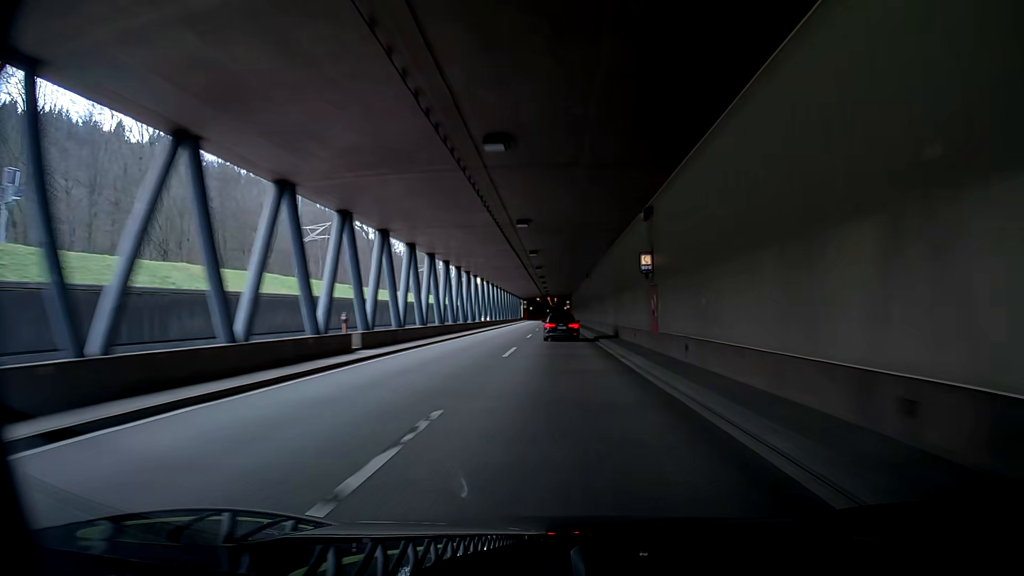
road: trunk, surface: asphalt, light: Day
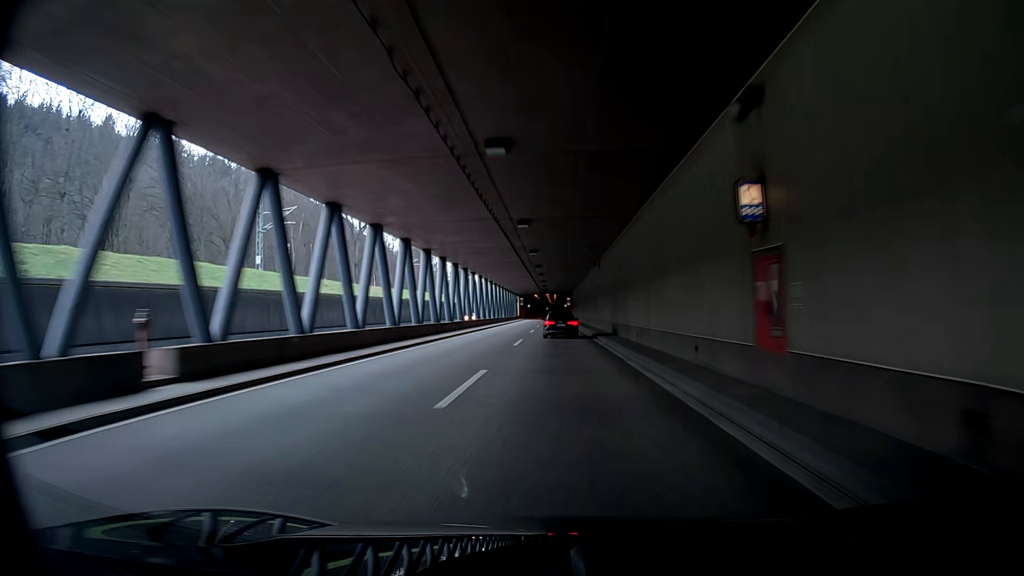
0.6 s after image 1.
(0.0, +12.0) m; 0°
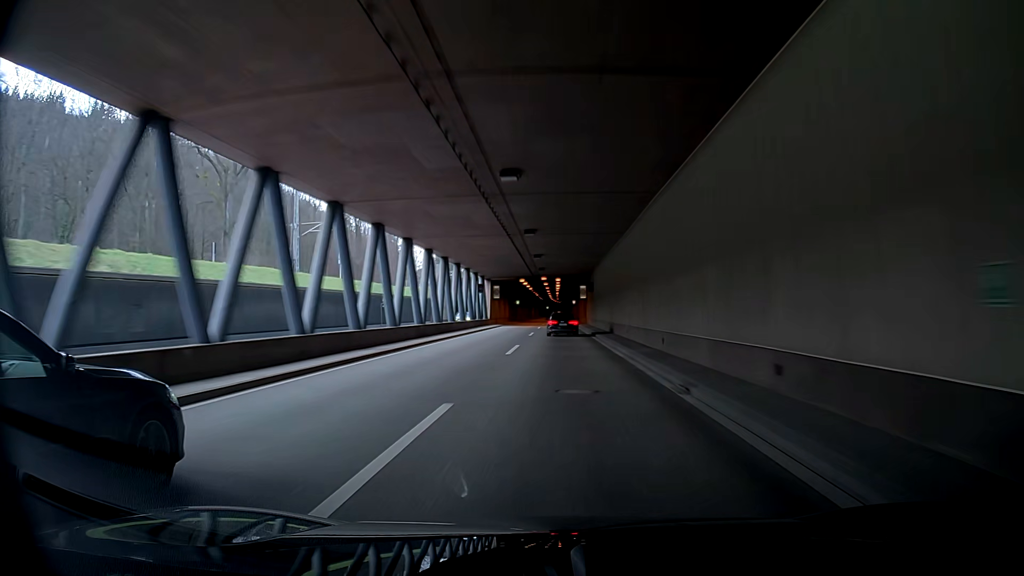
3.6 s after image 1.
(-2.7, +59.8) m; -4°
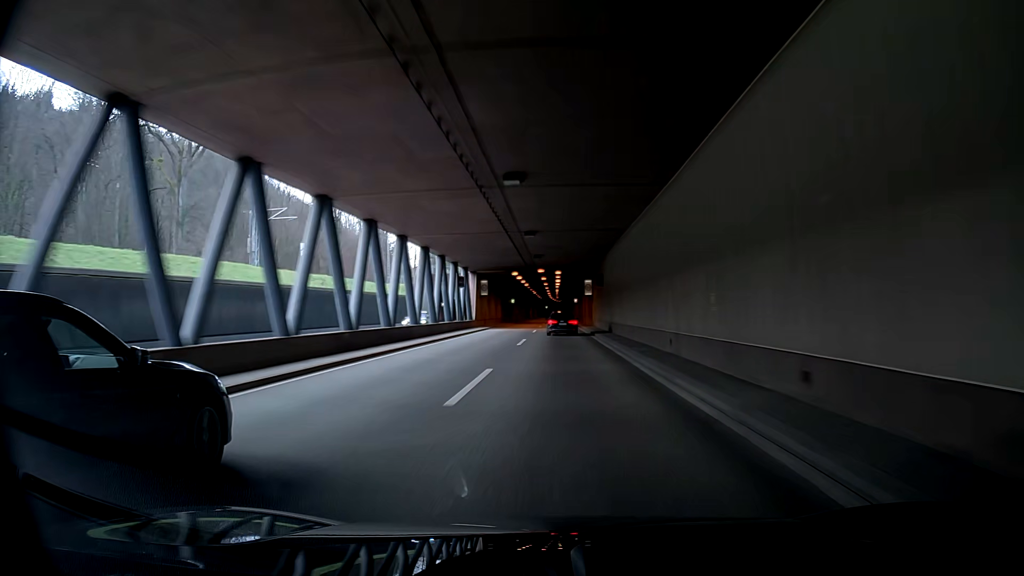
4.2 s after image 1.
(0.0, +12.0) m; 0°
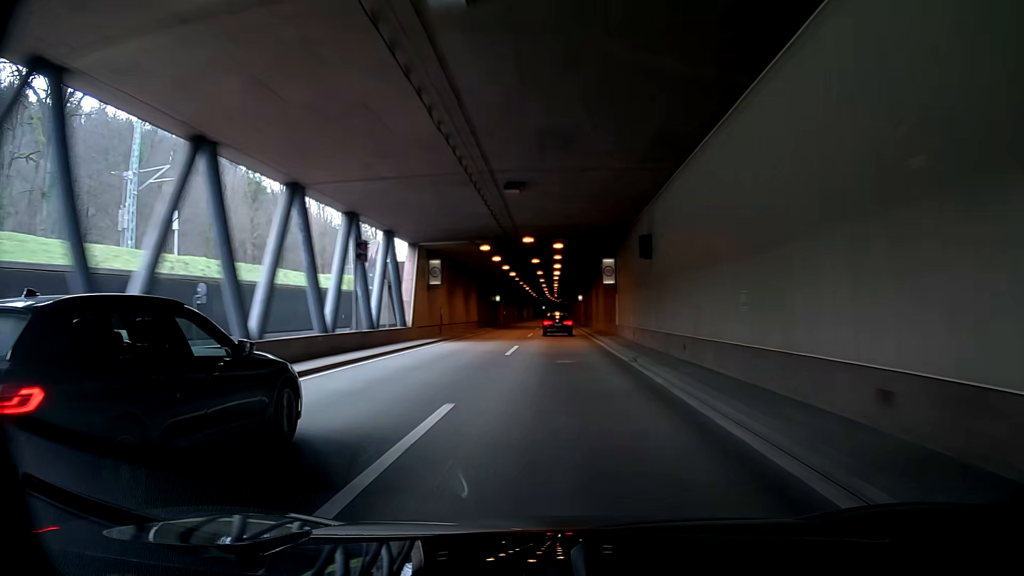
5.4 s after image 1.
(+0.2, +24.0) m; +1°
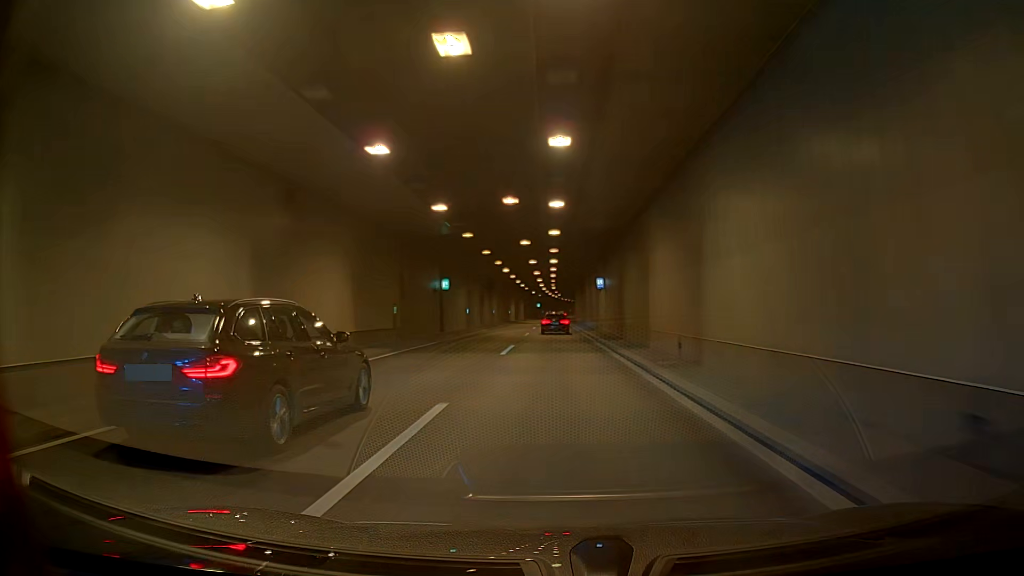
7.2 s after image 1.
(+0.5, +36.0) m; +1°
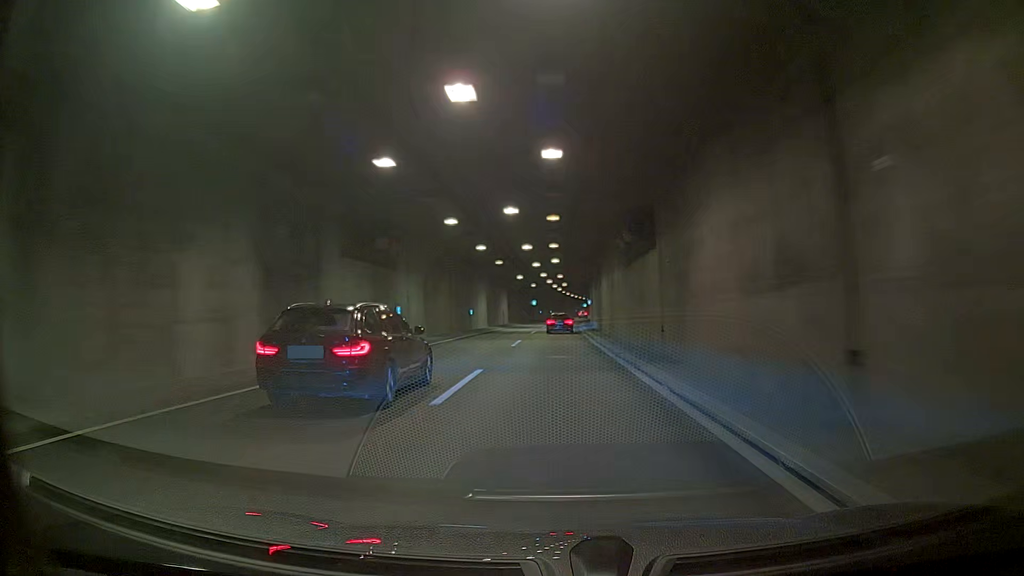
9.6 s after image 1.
(-0.5, +48.1) m; -1°
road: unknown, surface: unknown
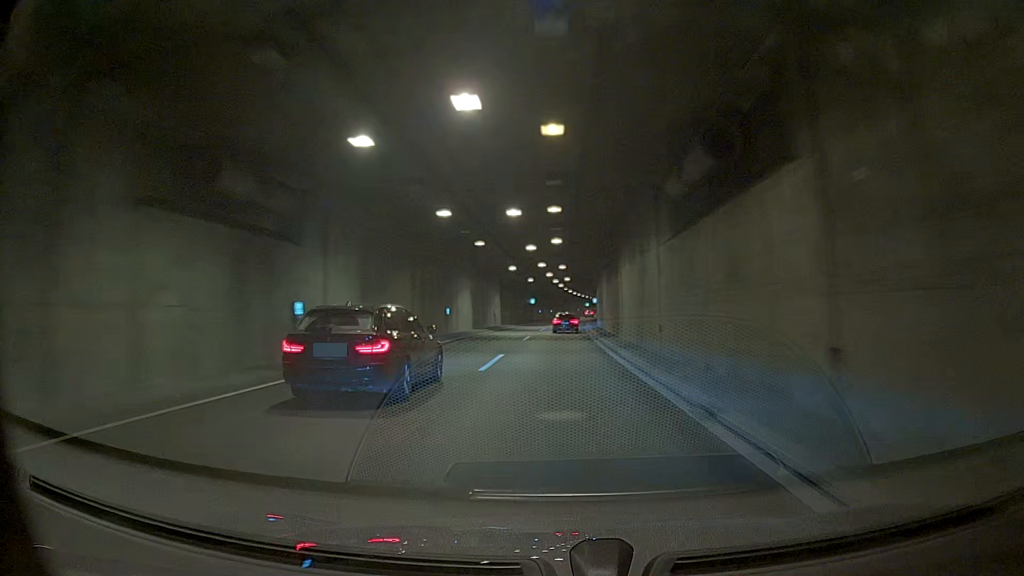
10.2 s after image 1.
(-0.1, +12.0) m; -1°
